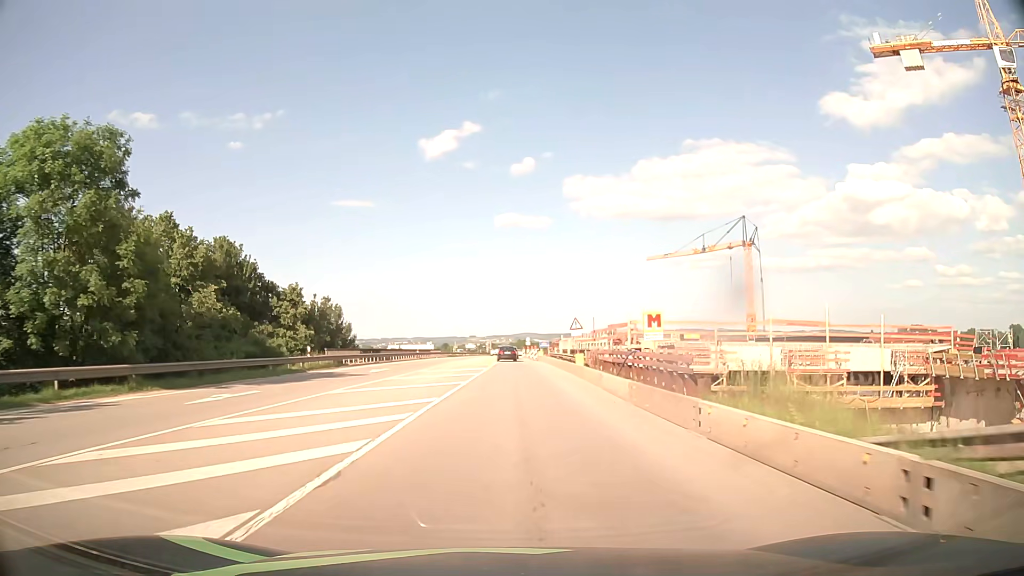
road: motorway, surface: asphalt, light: Day
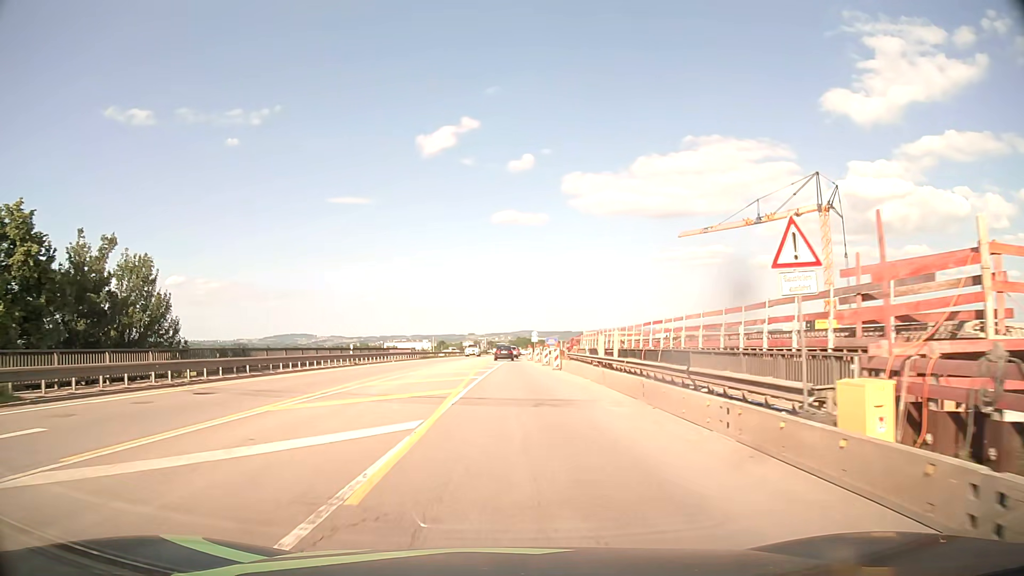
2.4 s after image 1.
(+0.3, +30.7) m; 0°
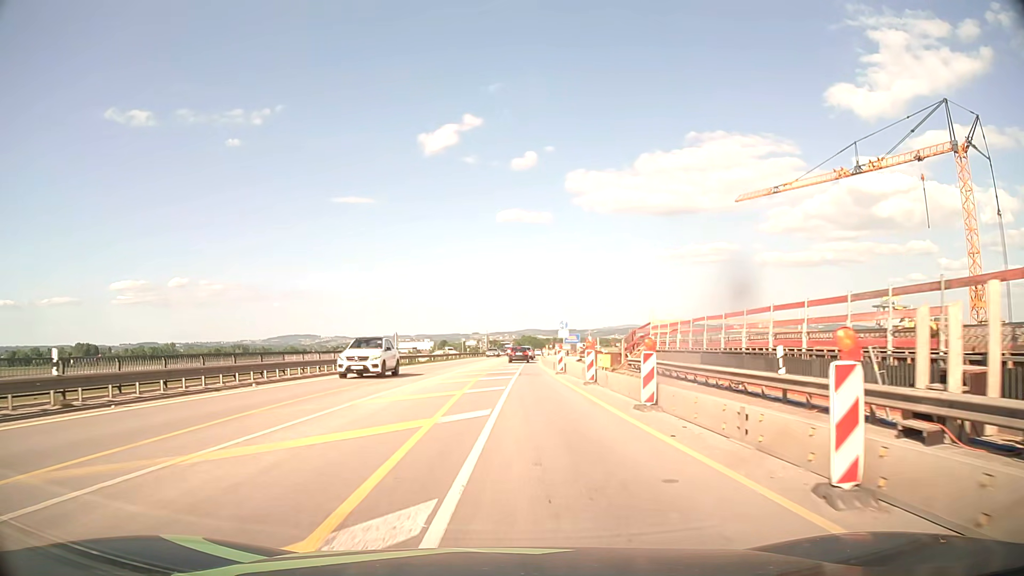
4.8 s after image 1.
(-0.2, +30.5) m; -1°
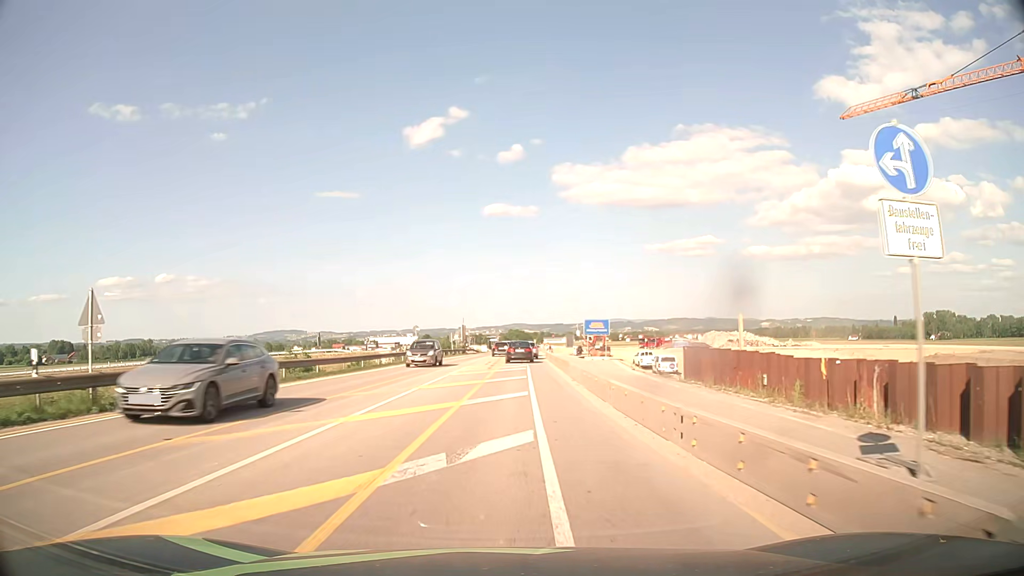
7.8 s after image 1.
(+0.4, +36.7) m; +1°
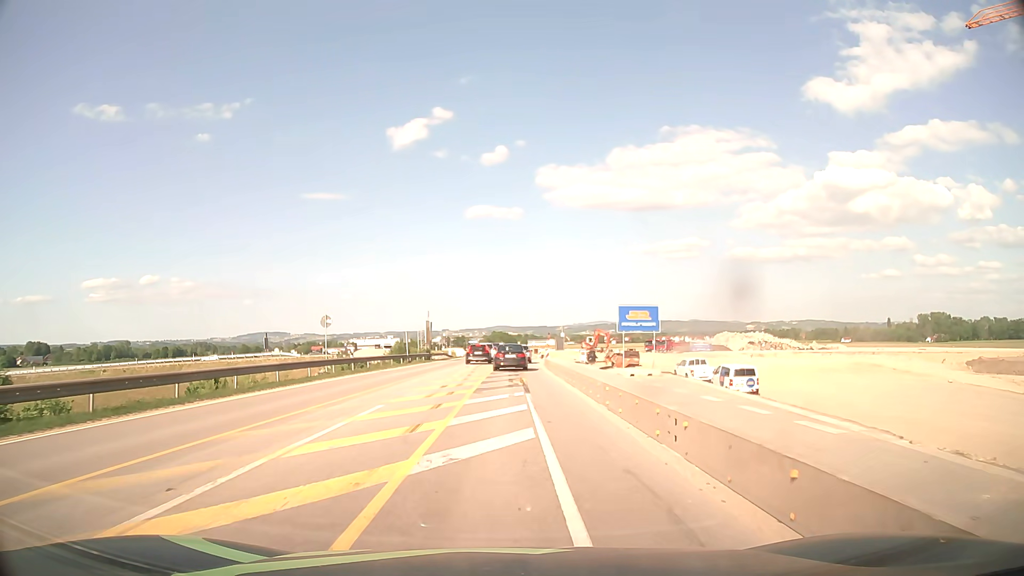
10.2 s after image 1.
(+0.4, +24.0) m; +2°
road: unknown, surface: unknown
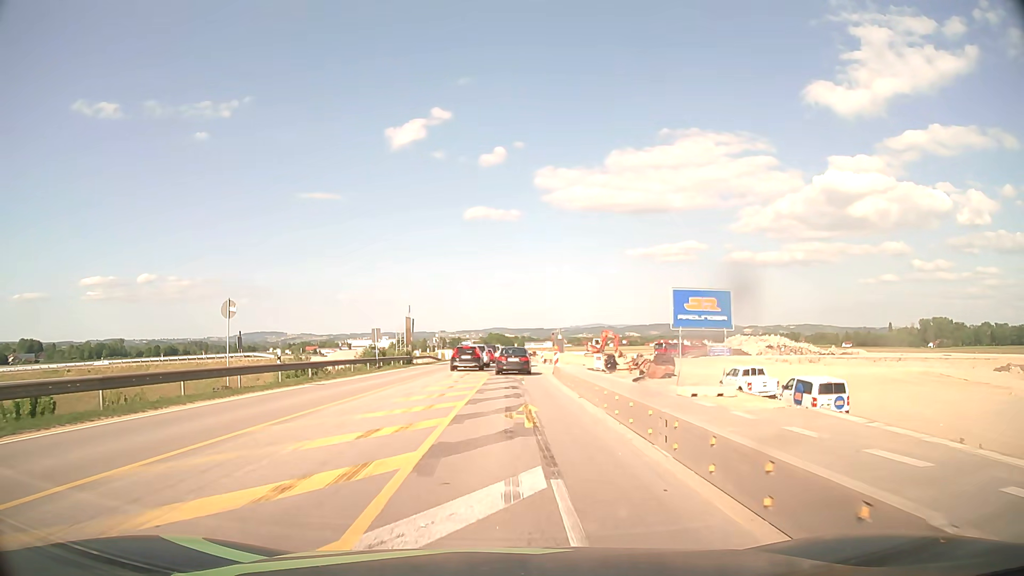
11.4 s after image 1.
(0.0, +11.6) m; 0°
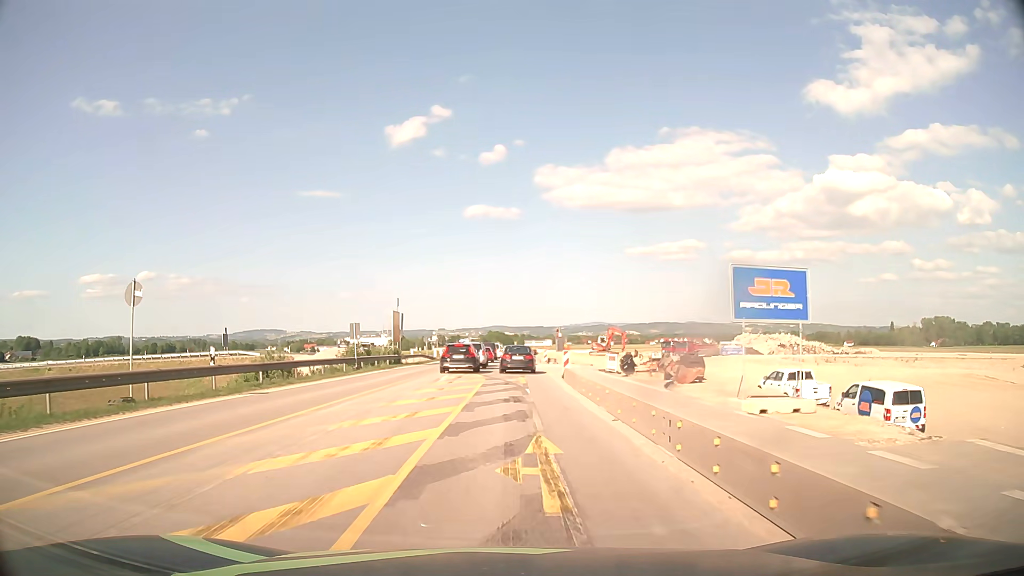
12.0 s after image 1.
(0.0, +6.1) m; 0°
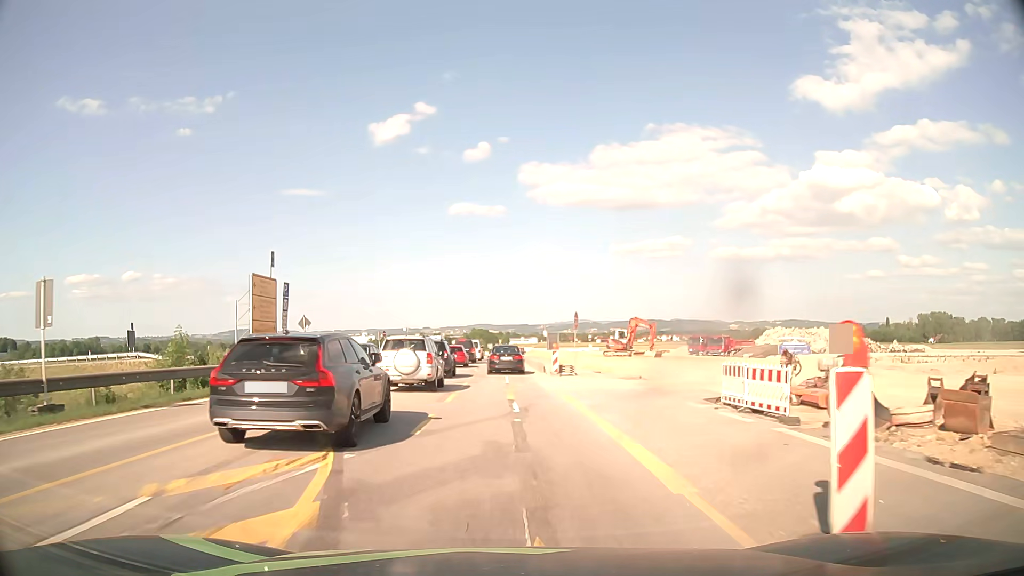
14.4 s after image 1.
(+0.3, +25.8) m; +1°
(0, +10) (0, +20) (0, +30) (0, +40) (0, +50) (0, +60) (0, +70) (0, +80) (-1, +90) (-1, +100) m
